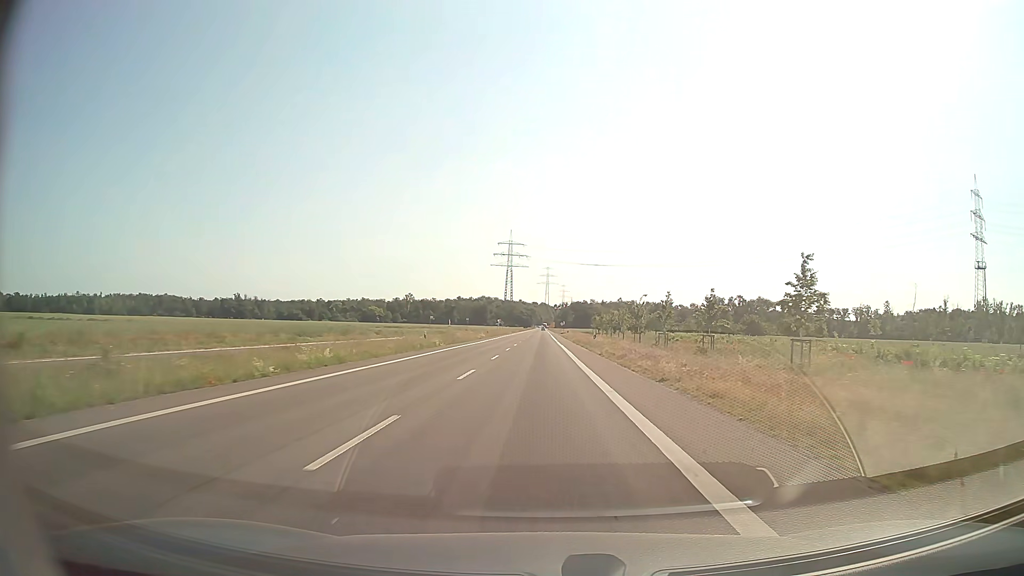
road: secondary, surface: asphalt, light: Day
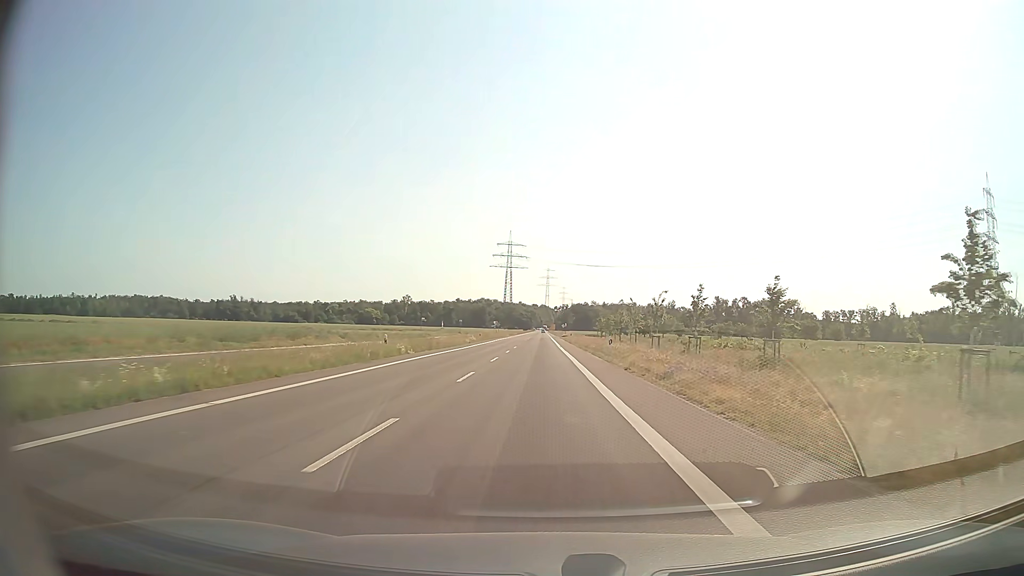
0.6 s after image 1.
(0.0, +11.4) m; 0°
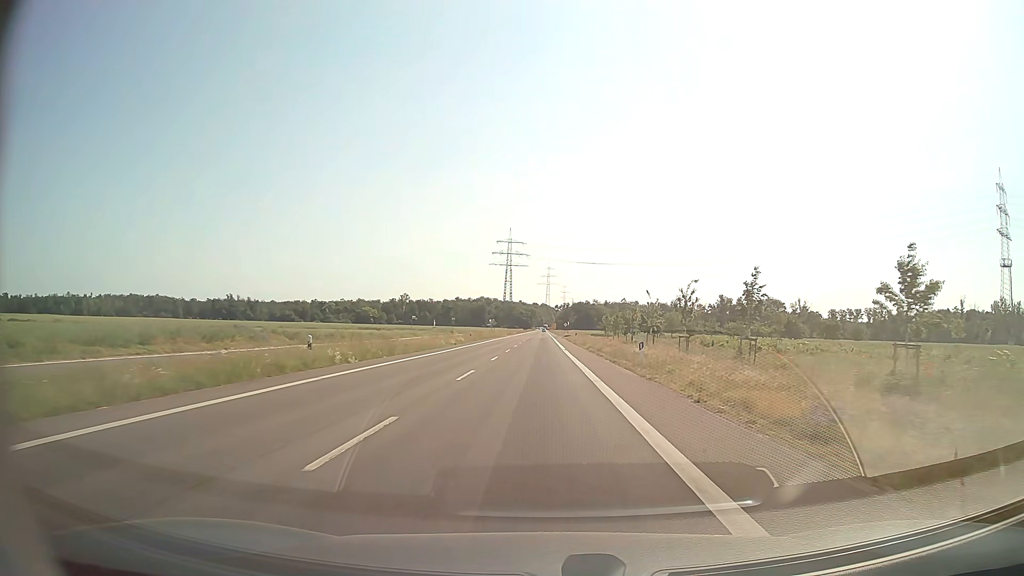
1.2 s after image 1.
(0.0, +11.4) m; 0°
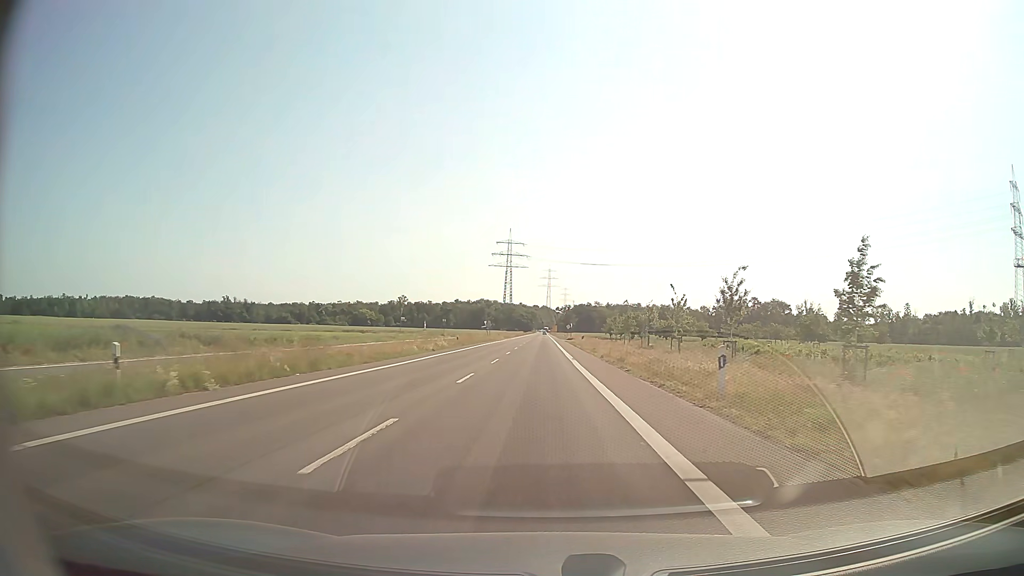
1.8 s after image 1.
(0.0, +11.5) m; 0°
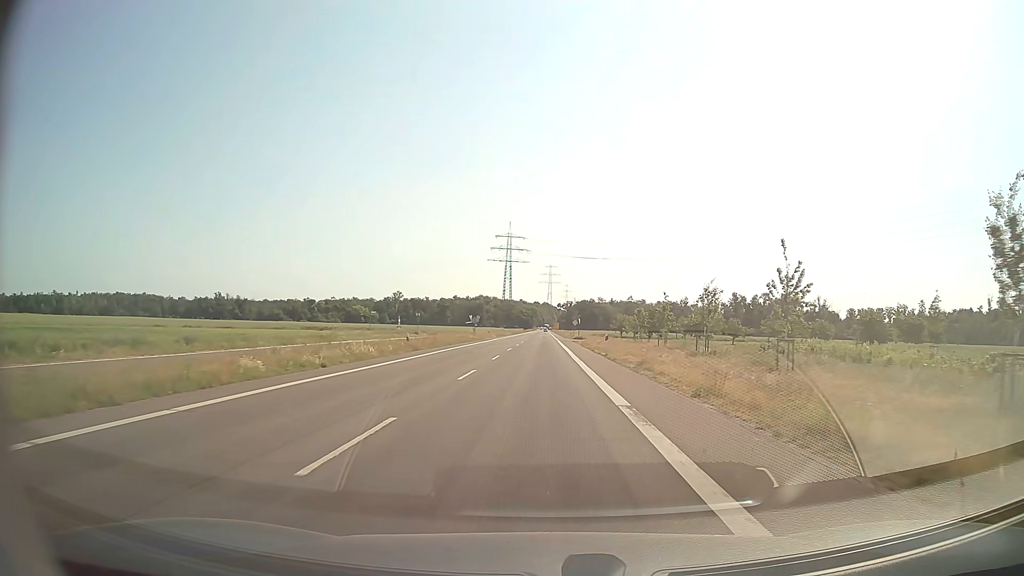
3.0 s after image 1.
(0.0, +23.0) m; 0°
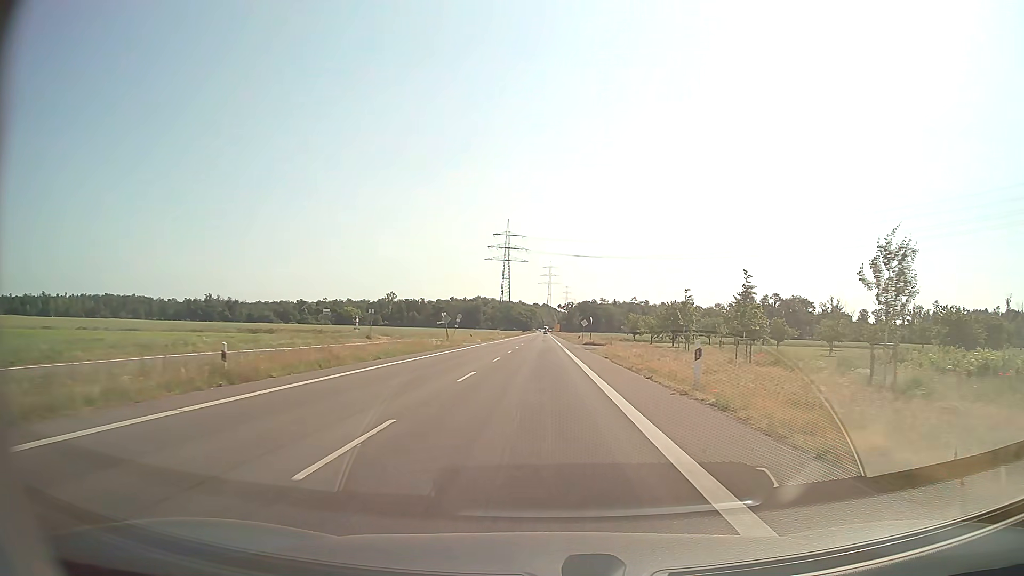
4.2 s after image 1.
(0.0, +23.0) m; 0°
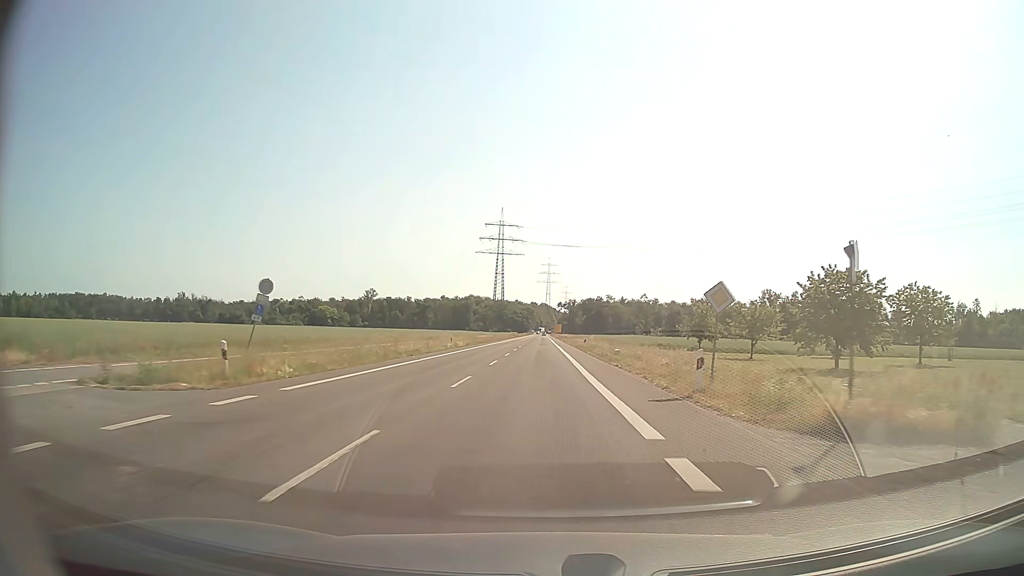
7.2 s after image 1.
(+0.1, +57.7) m; 0°
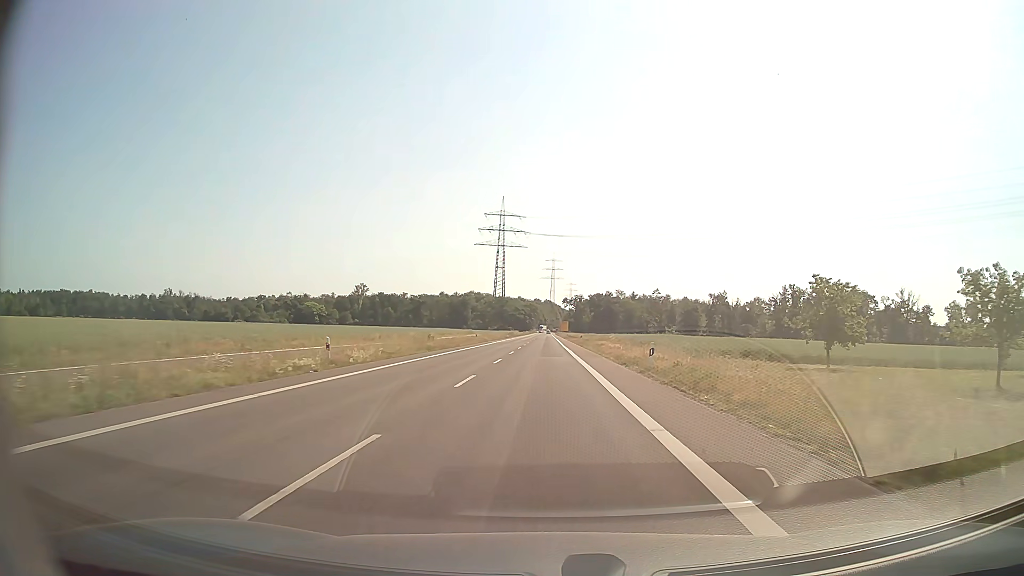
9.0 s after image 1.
(-0.1, +34.8) m; 0°
(0, +10) (0, +20) (0, +30) (0, +40) (0, +50) (0, +60) (0, +70) (0, +80) (0, +90) (0, +100) m
